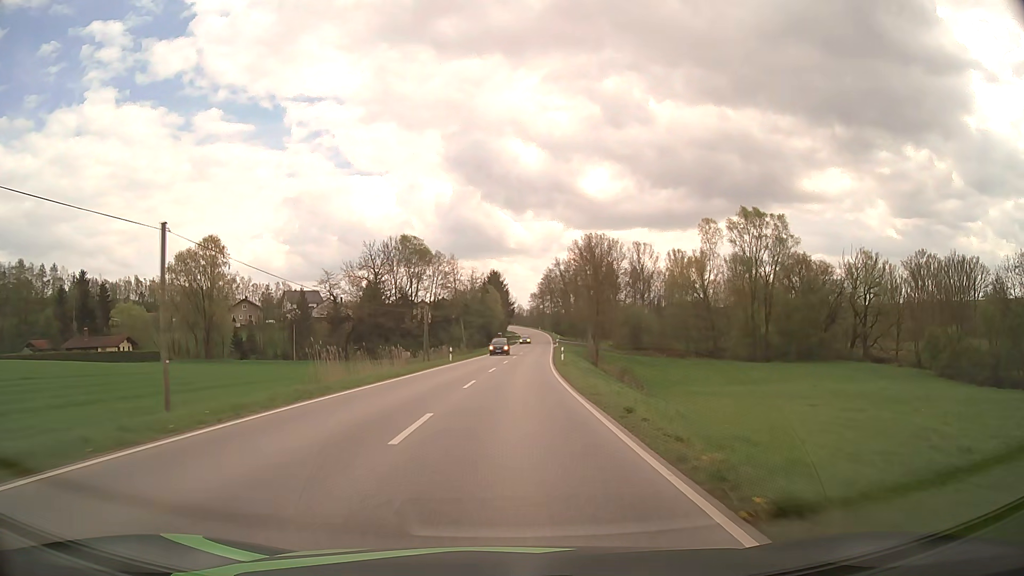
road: secondary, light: Day
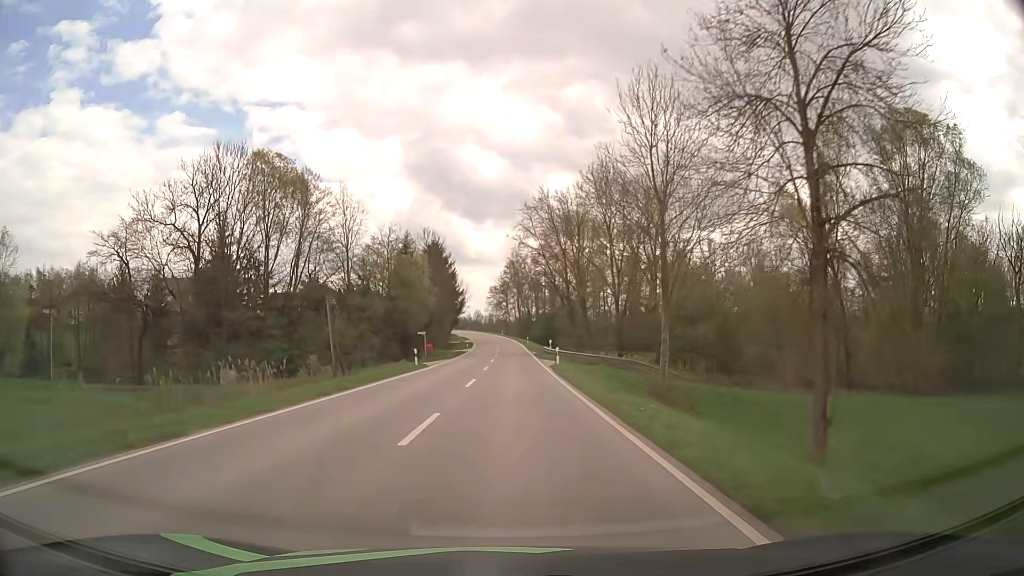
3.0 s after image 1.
(+2.2, +60.1) m; +3°
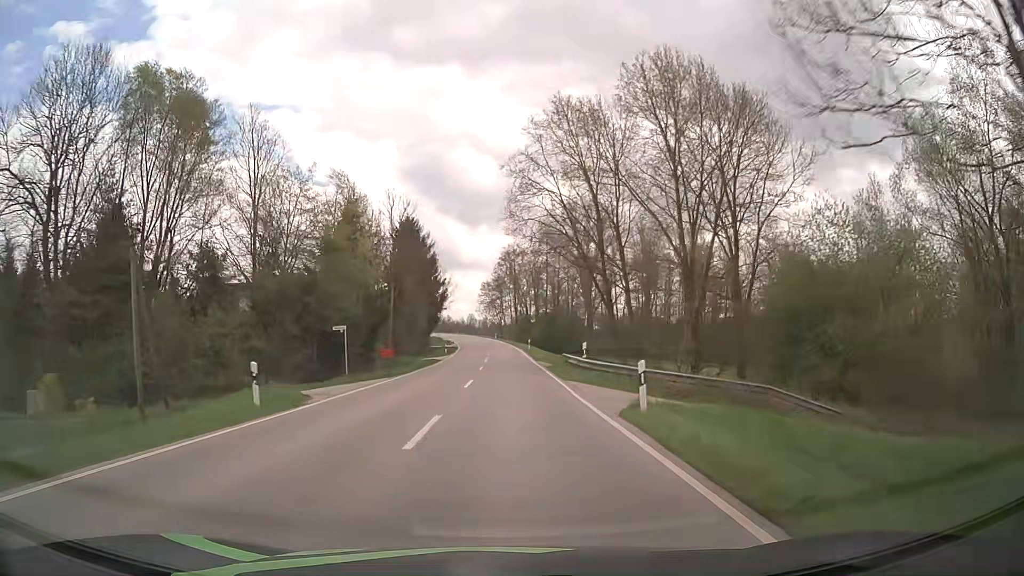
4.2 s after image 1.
(+0.1, +24.2) m; 0°
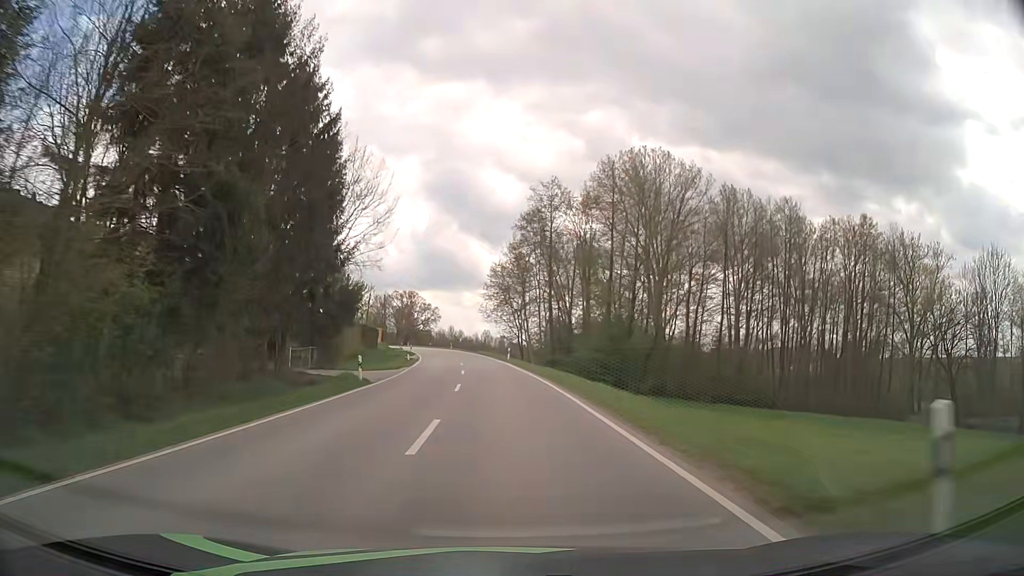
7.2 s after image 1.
(-0.4, +60.5) m; -2°
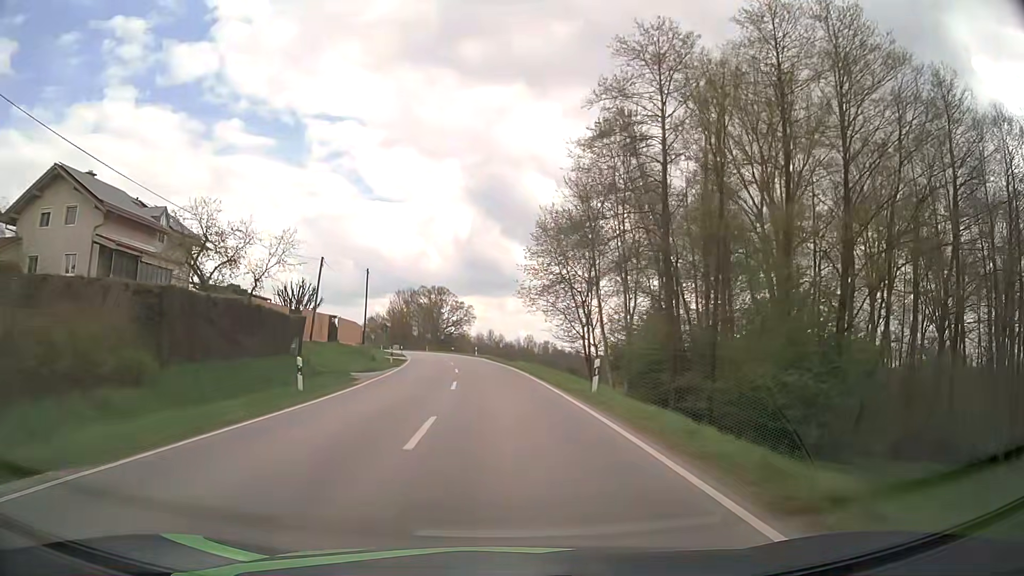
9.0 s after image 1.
(-0.8, +35.9) m; -3°
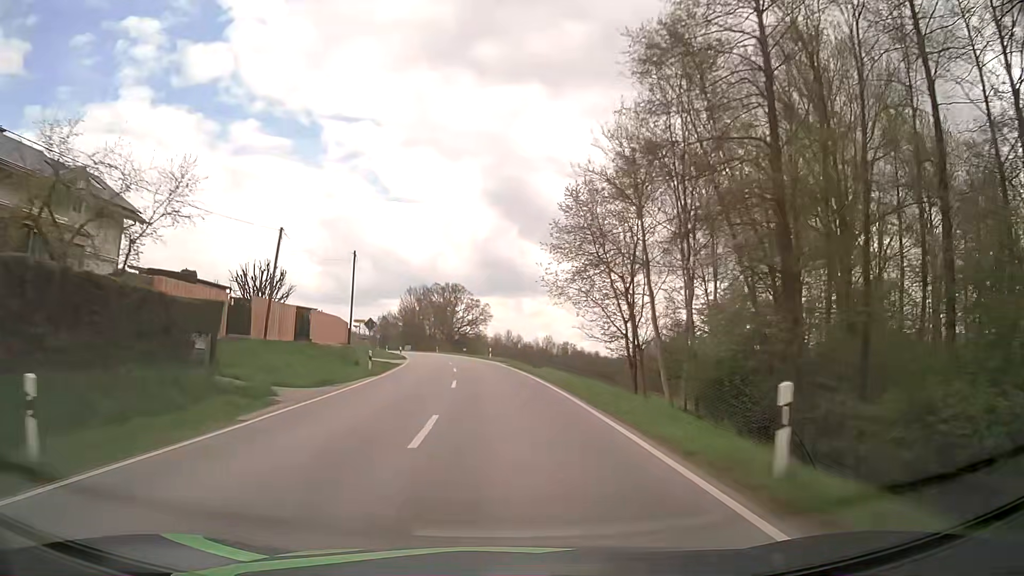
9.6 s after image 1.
(-0.2, +11.9) m; -2°
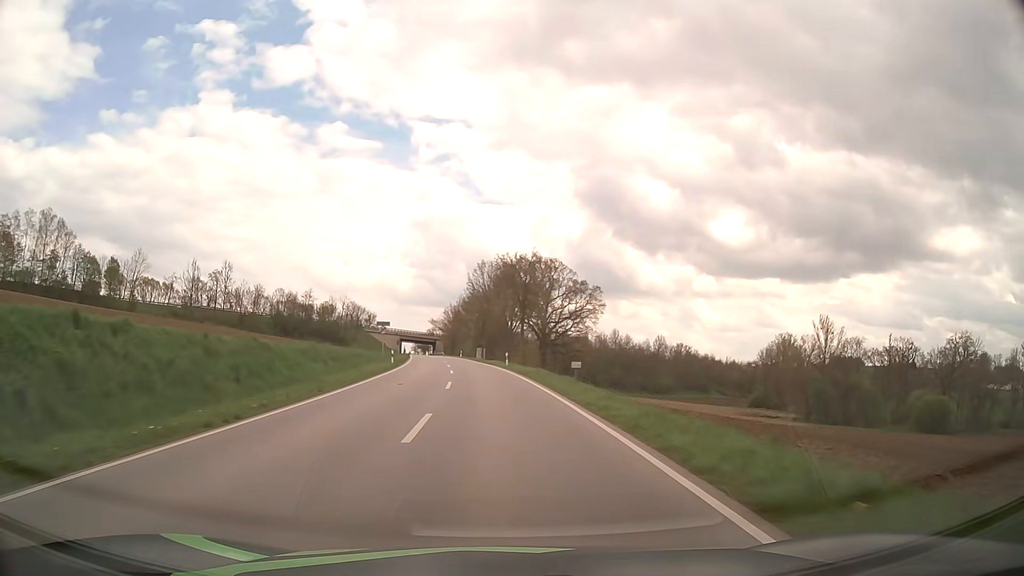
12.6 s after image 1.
(-3.9, +59.7) m; -8°
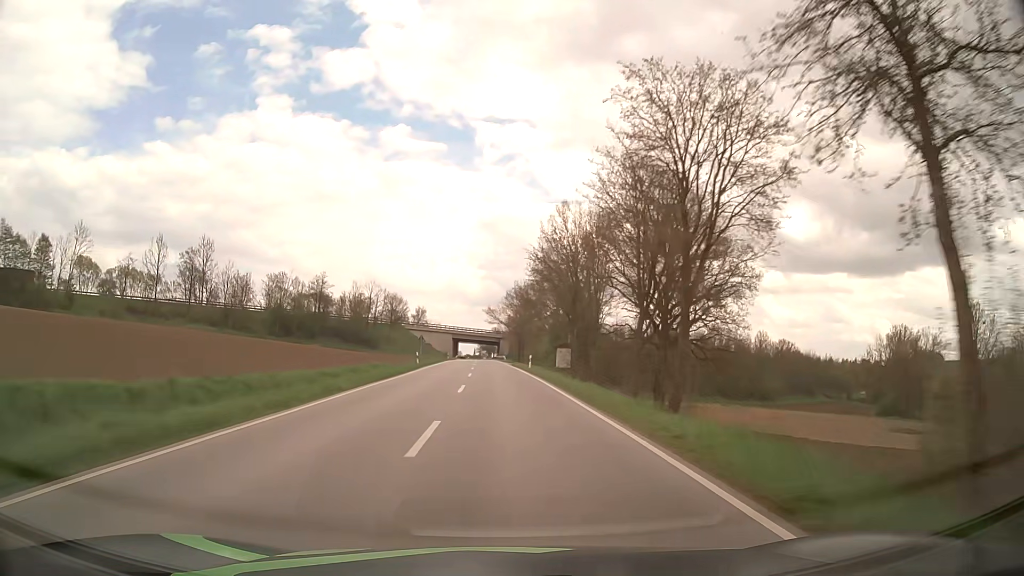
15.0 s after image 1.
(-2.9, +49.4) m; -6°
(0, +10) (0, +20) (-1, +30) (-1, +40) (-1, +50) (-2, +60) (-2, +70) (-3, +80) (-3, +90) (-3, +100) m
